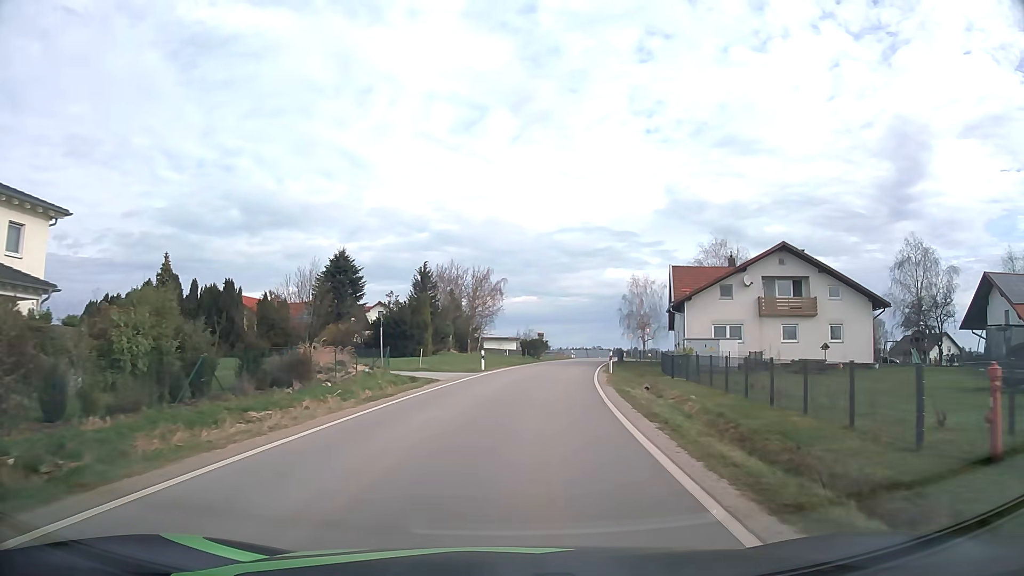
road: tertiary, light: Day
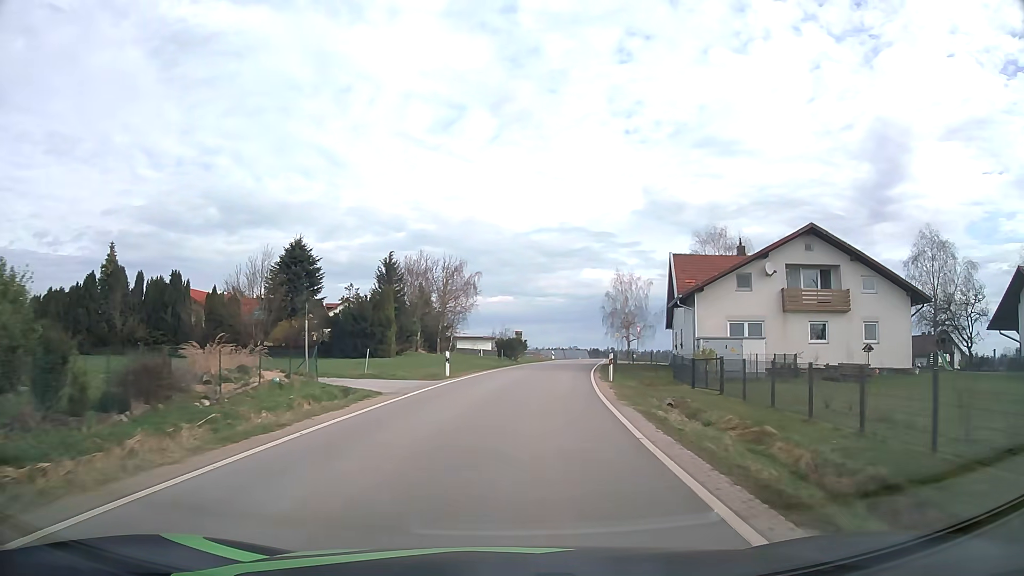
(+0.2, +7.4) m; +2°
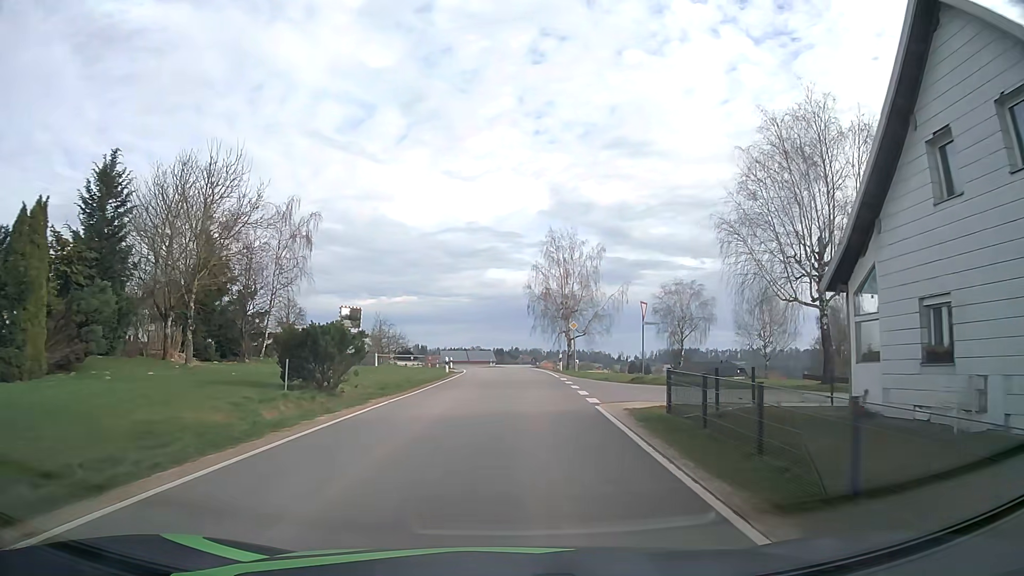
(+2.8, +36.4) m; +8°
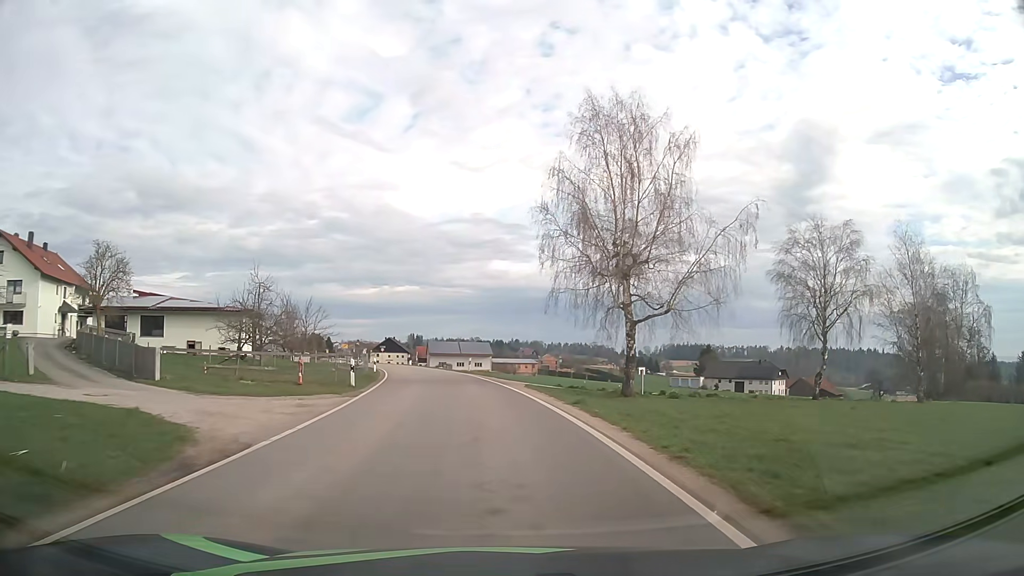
(+0.9, +35.7) m; +1°
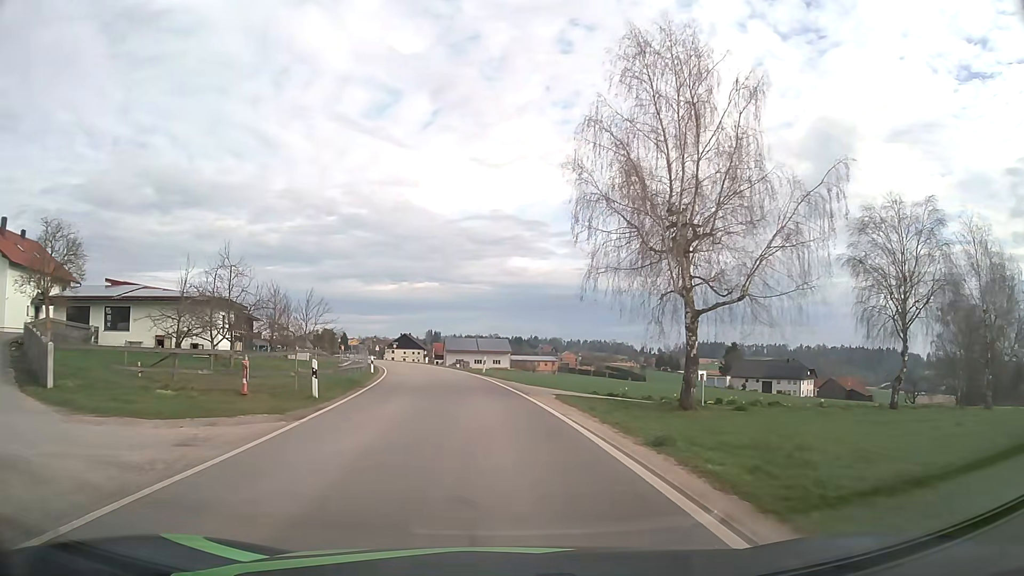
(-0.1, +7.1) m; -2°
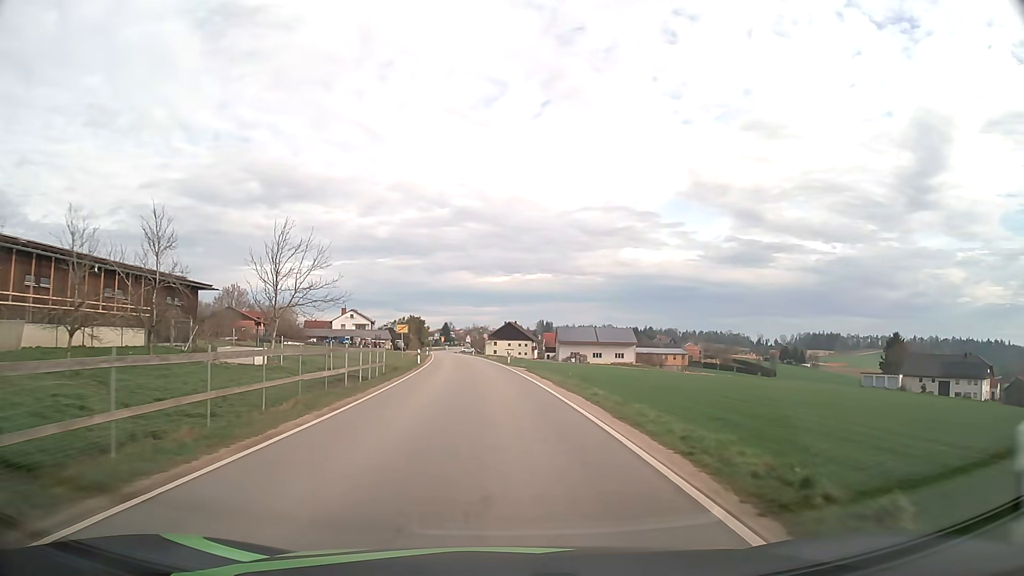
(-3.0, +36.2) m; -9°
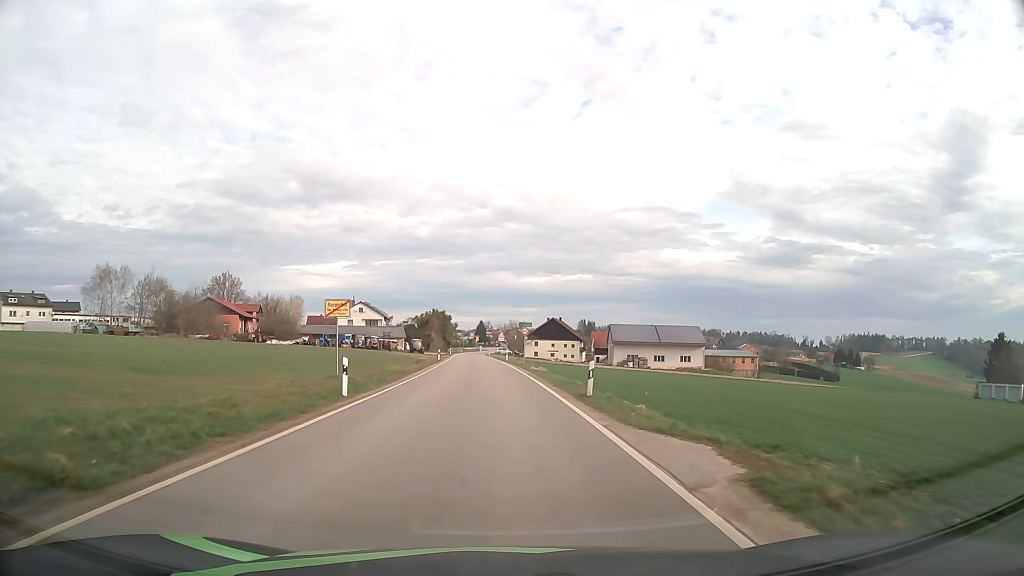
(-0.9, +30.7) m; -3°
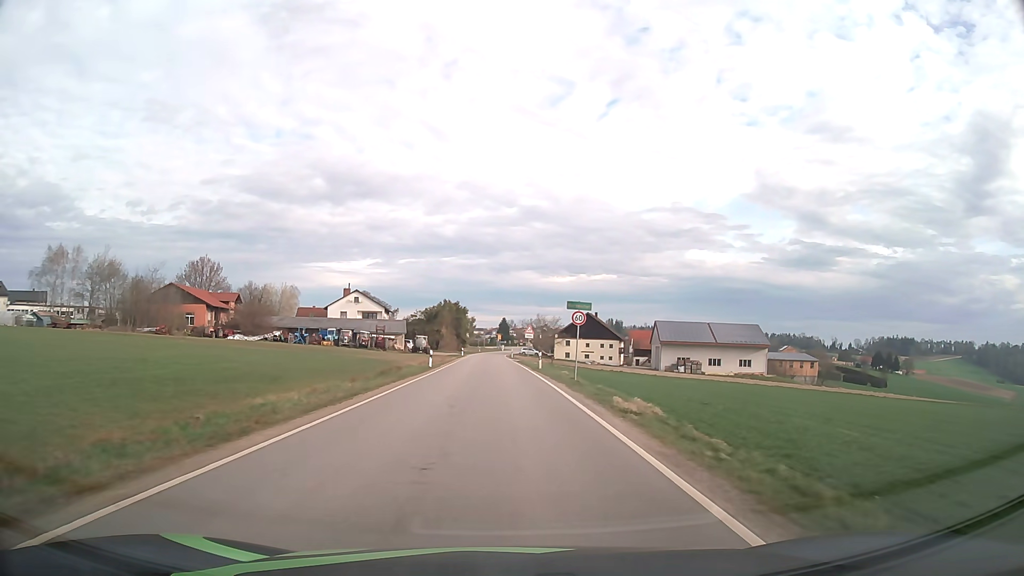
(-0.5, +24.6) m; -2°
(0, +10) (0, +20) (0, +30) (0, +40) (0, +50) (-1, +60) (-1, +70) (-1, +80) (-1, +90) (-1, +100) m
